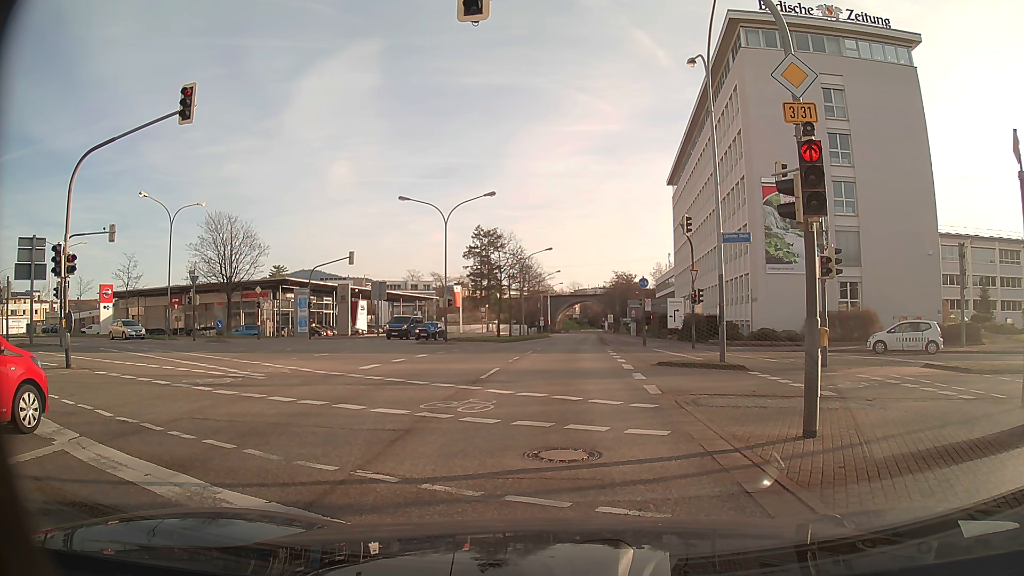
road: primary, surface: asphalt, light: Day
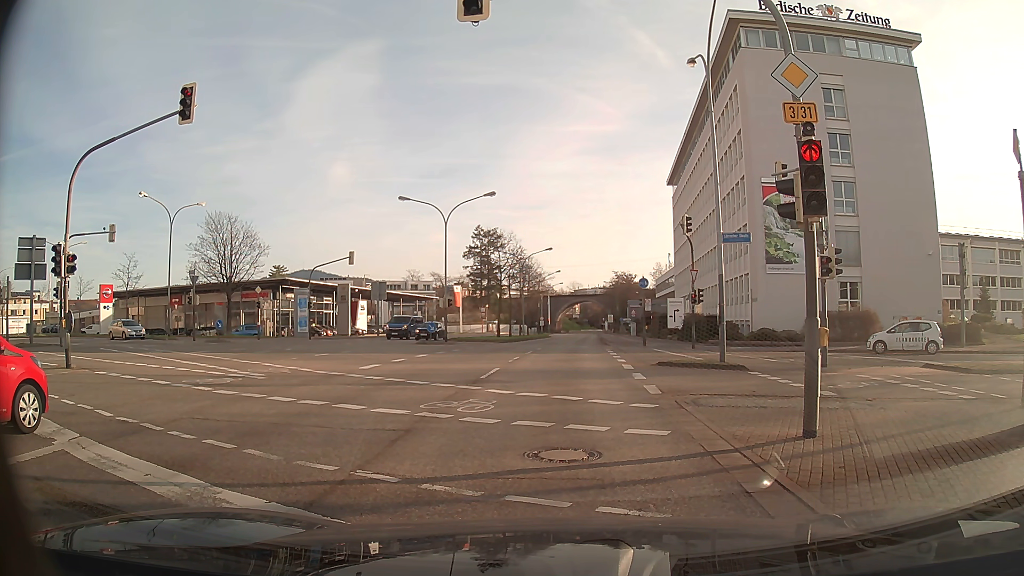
(0.0, 0.0) m; 0°
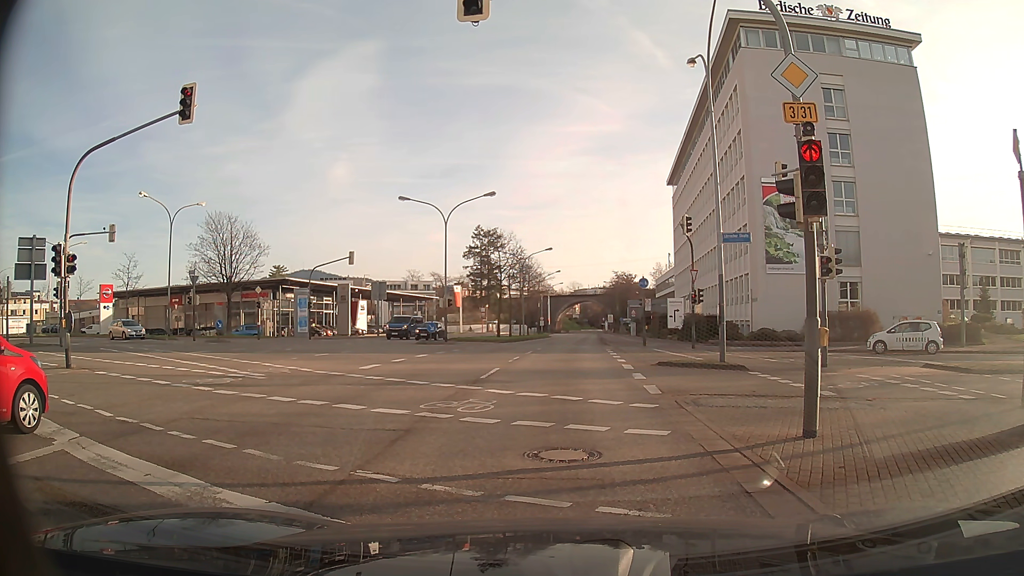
(0.0, 0.0) m; 0°
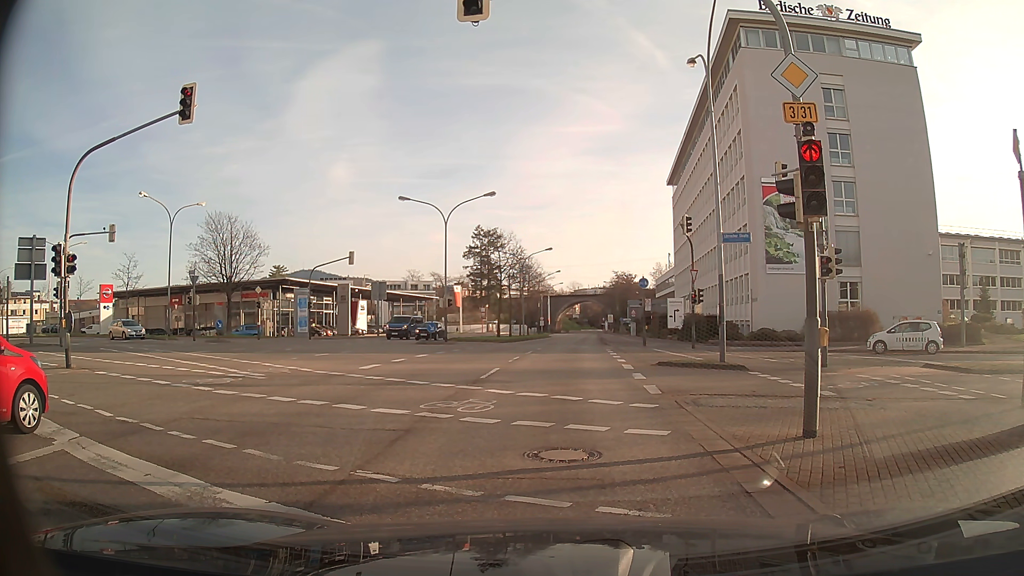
(0.0, 0.0) m; 0°
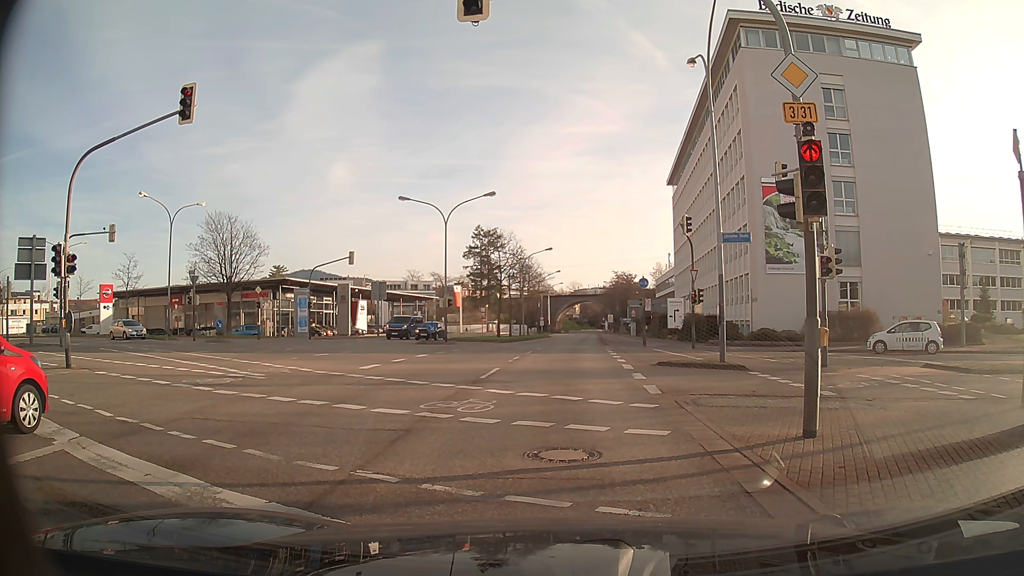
(0.0, 0.0) m; 0°
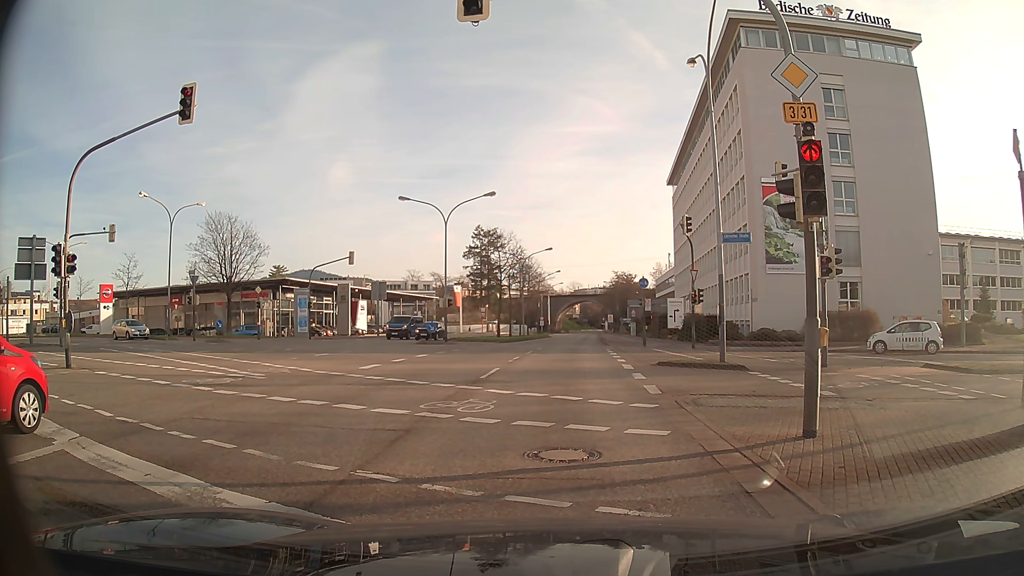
(0.0, 0.0) m; 0°
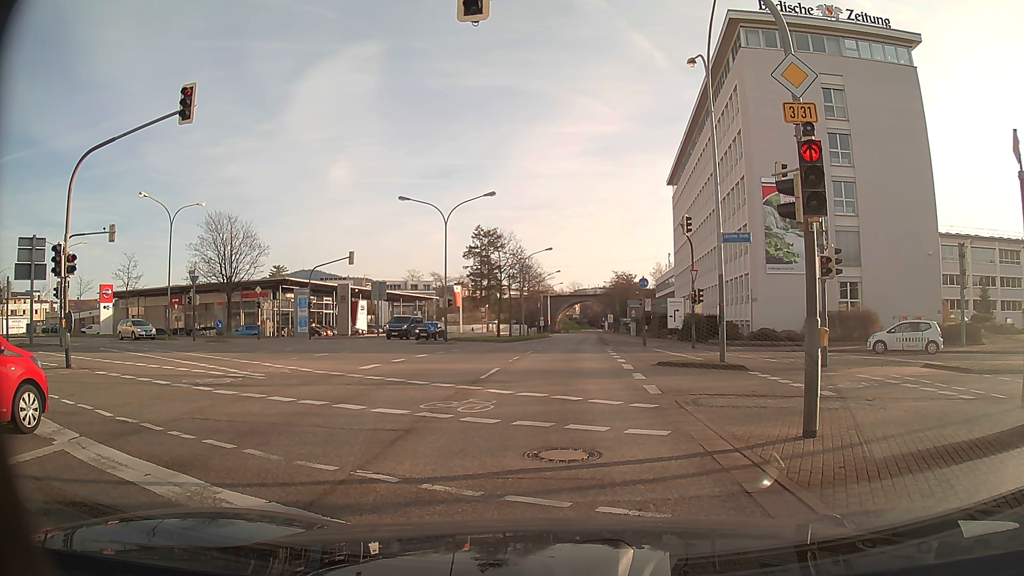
(0.0, 0.0) m; 0°
(0, +10) (0, +20) (+1, +30) (+1, +40) (+2, +50) (+2, +60) (+3, +70) (+4, +80) (+4, +90) (+5, +100) m
